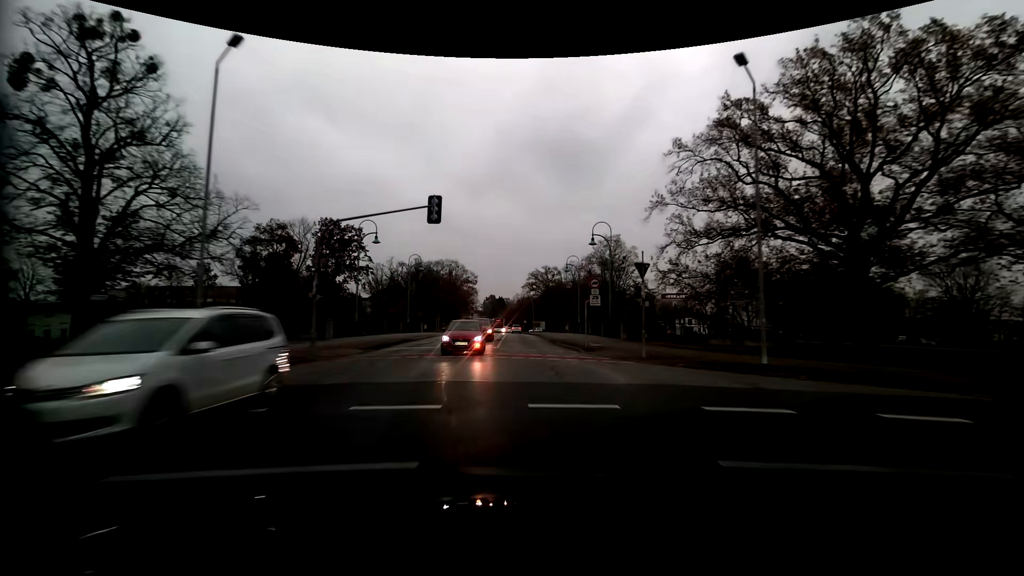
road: residential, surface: asphalt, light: Day
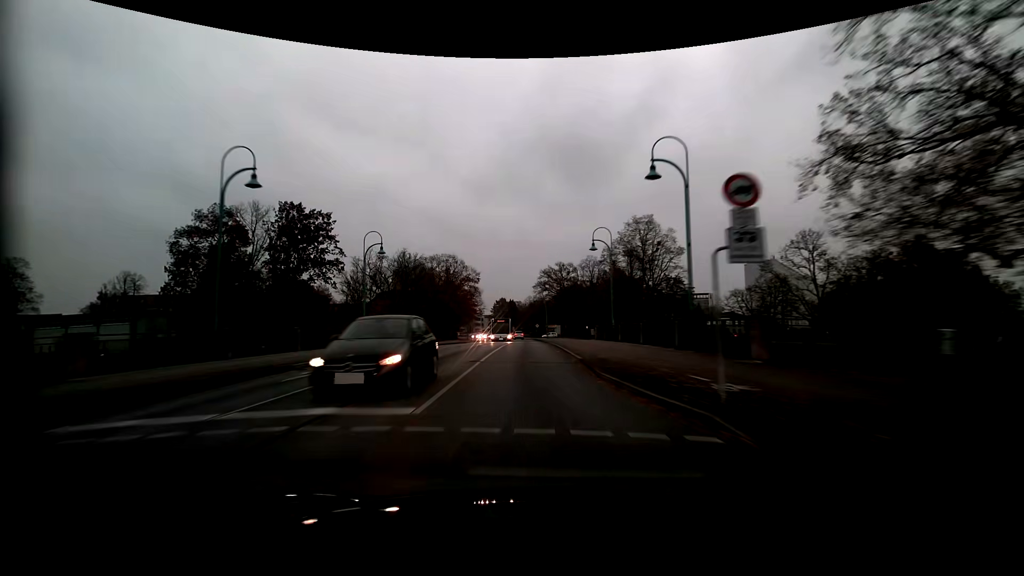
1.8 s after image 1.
(0.0, +19.7) m; -1°
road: tertiary
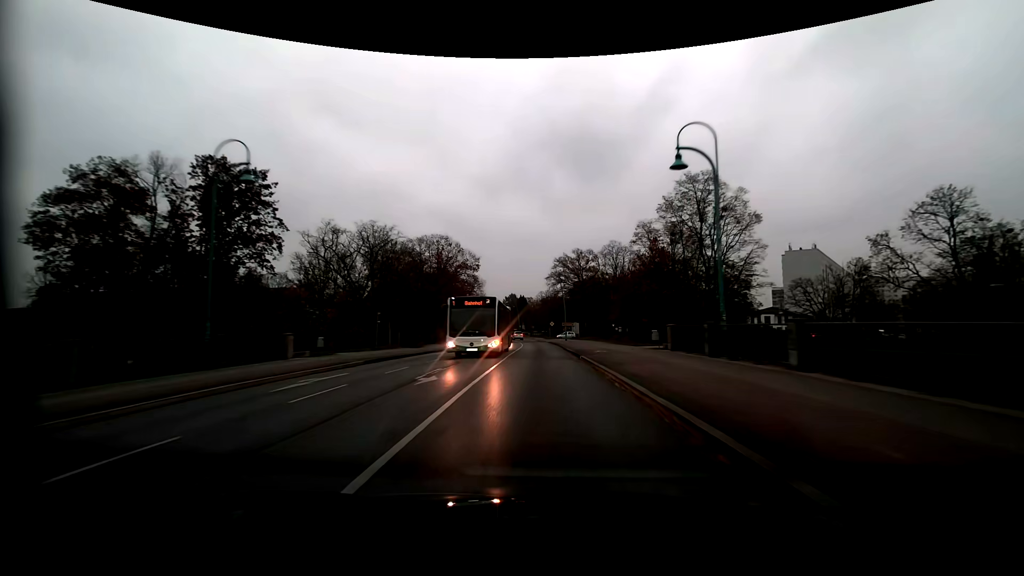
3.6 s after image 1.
(-0.6, +21.7) m; -1°
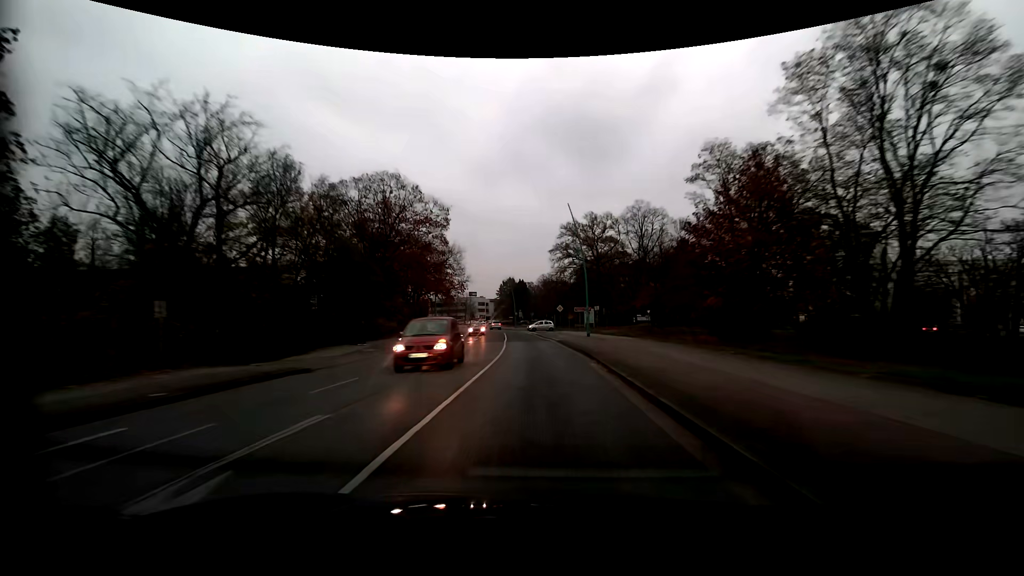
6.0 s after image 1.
(0.0, +29.5) m; 0°
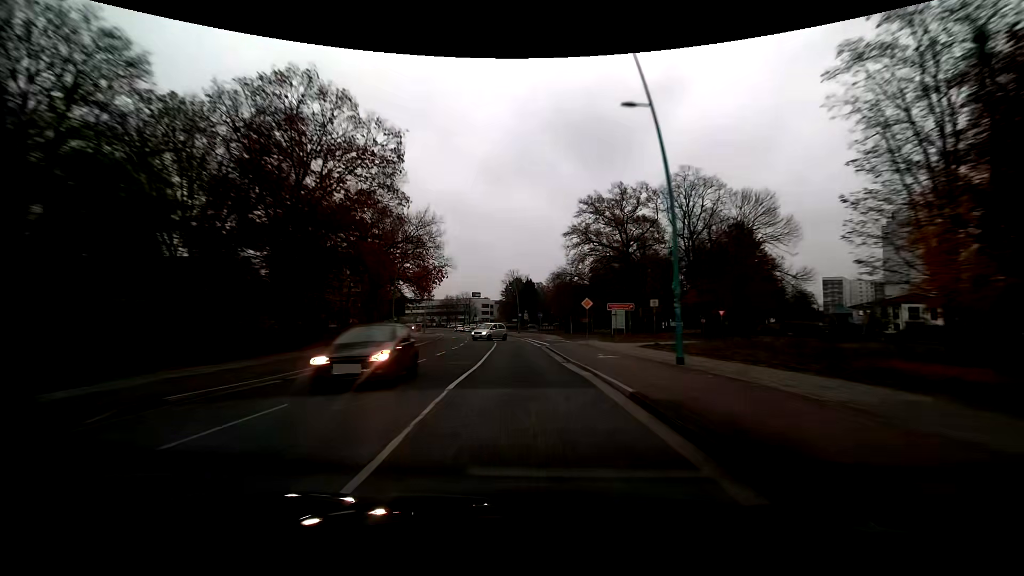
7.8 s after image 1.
(-0.2, +22.6) m; -1°
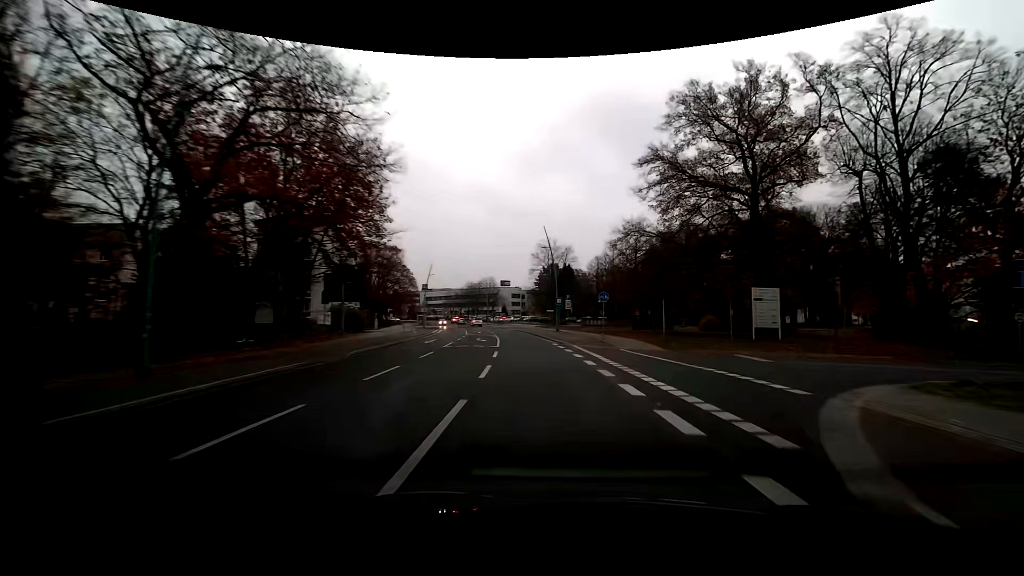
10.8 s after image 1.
(-1.4, +30.3) m; -4°
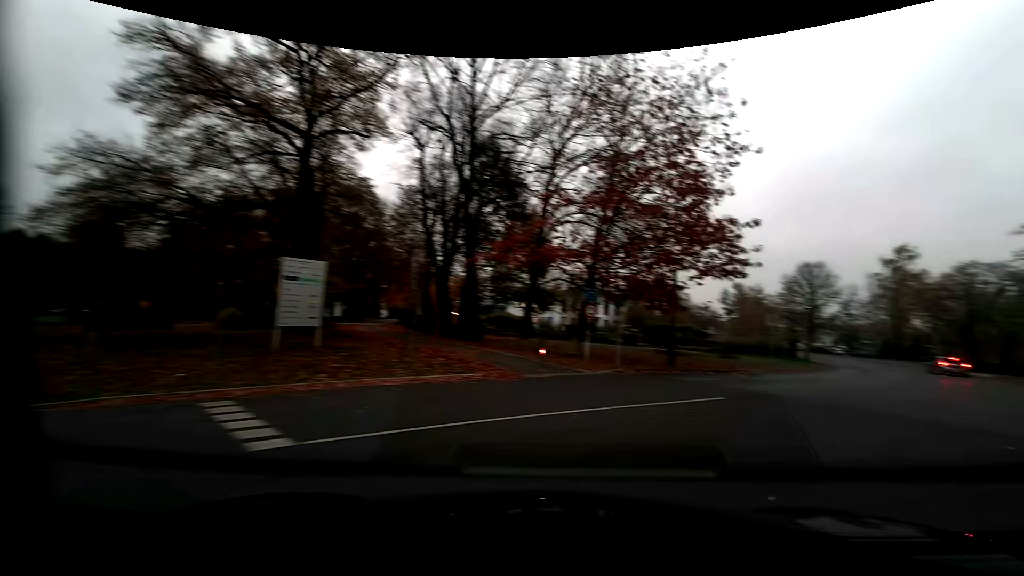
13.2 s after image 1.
(+4.9, +13.3) m; +50°
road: residential
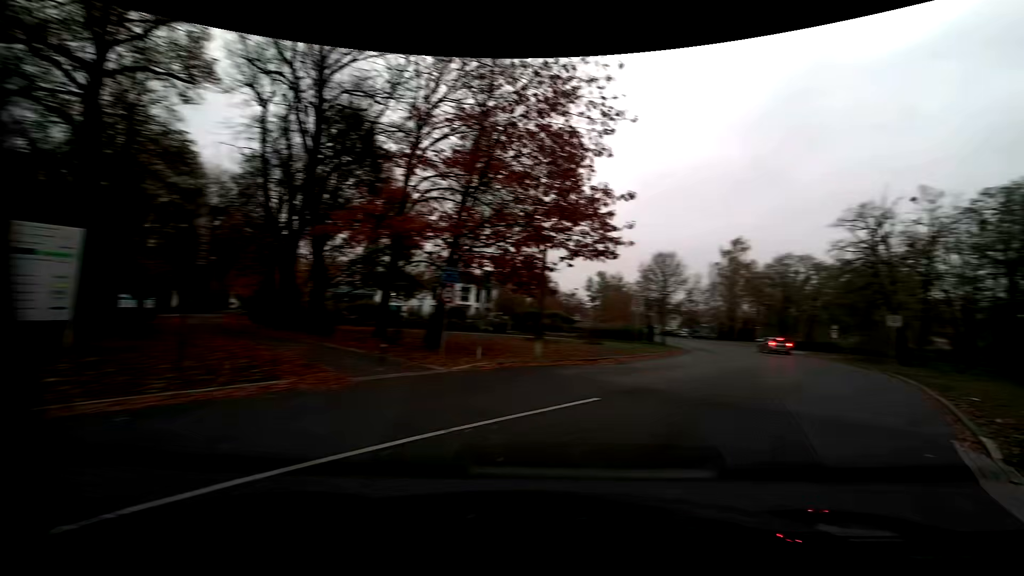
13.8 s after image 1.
(+0.5, +3.2) m; +15°
(+3, +9) (+8, +18) (+13, +27) (+15, +37) (+17, +46) (+17, +56) (+17, +66) (+15, +76) (+12, +86) (+9, +95) m
